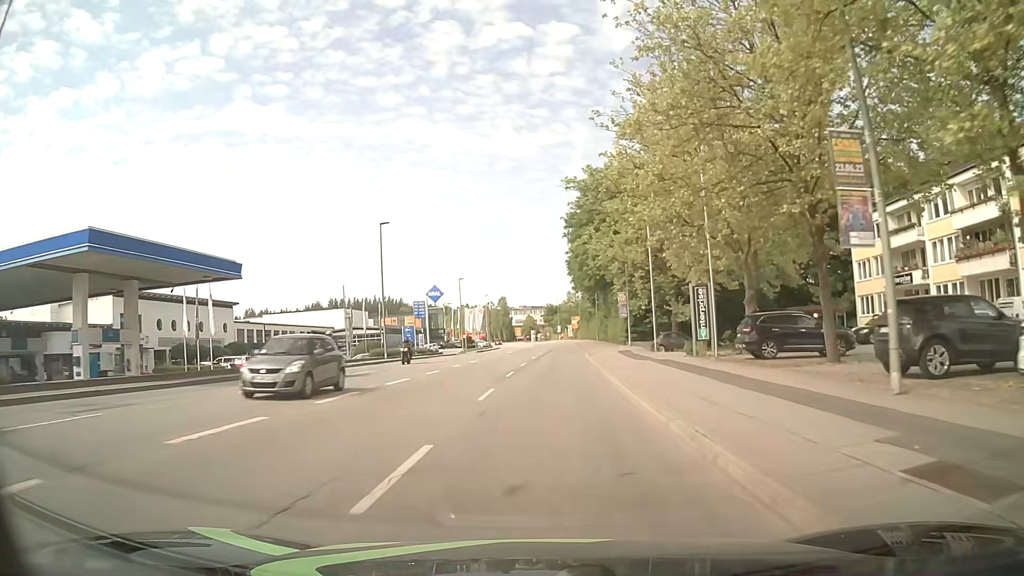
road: tertiary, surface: asphalt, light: Day
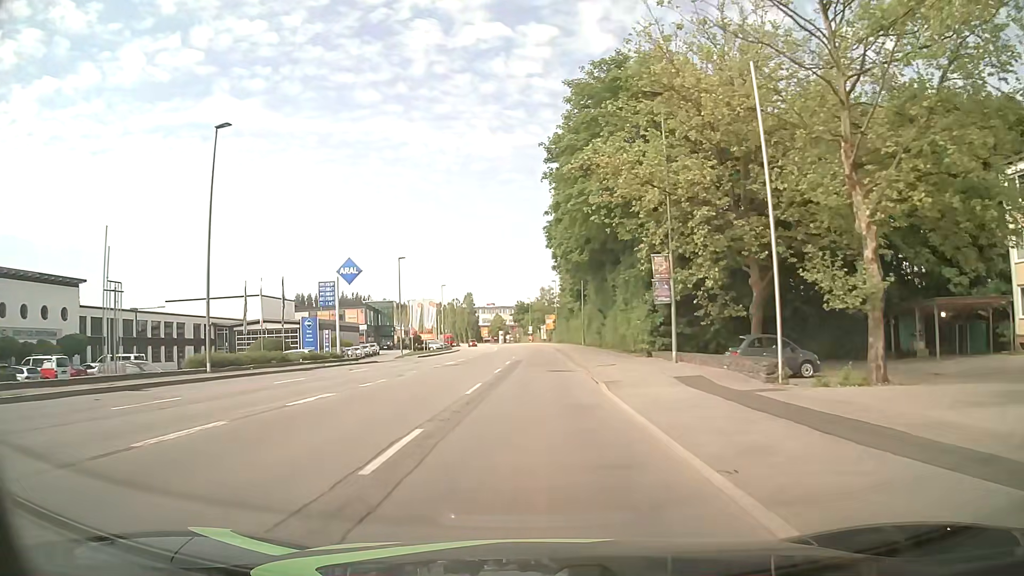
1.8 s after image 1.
(+0.5, +24.4) m; +2°
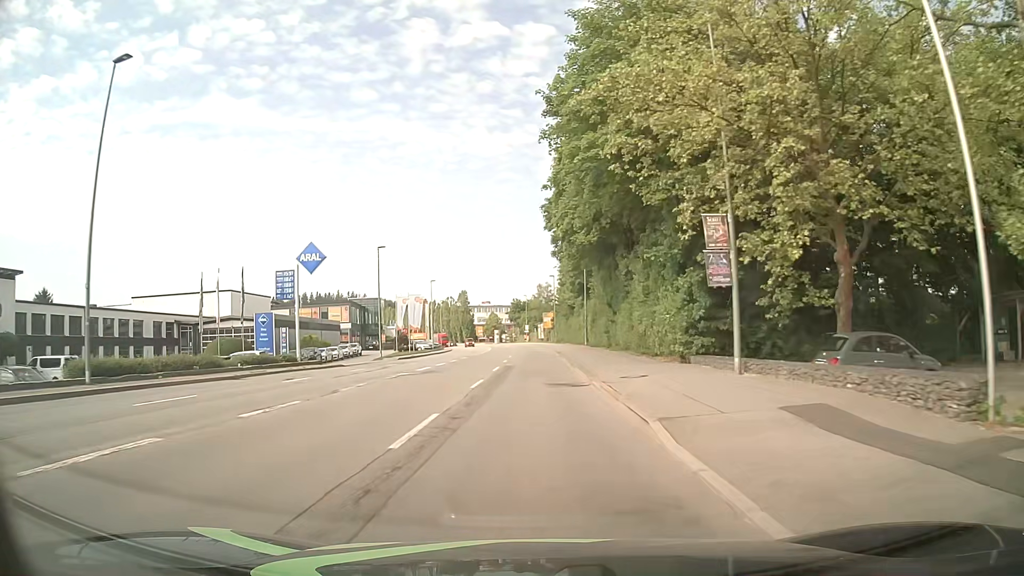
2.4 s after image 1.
(+0.1, +8.1) m; +1°
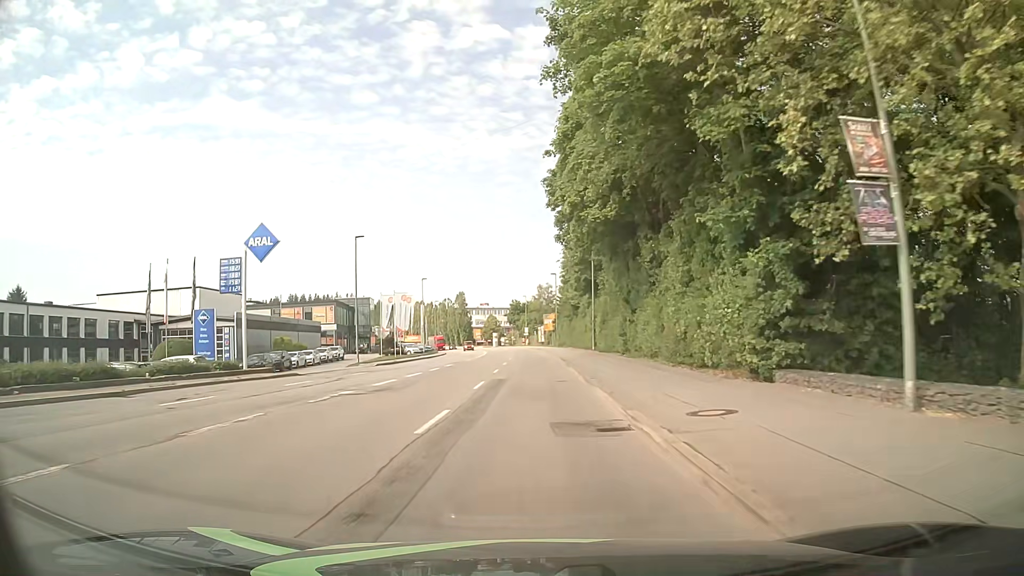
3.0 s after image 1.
(0.0, +8.2) m; 0°
